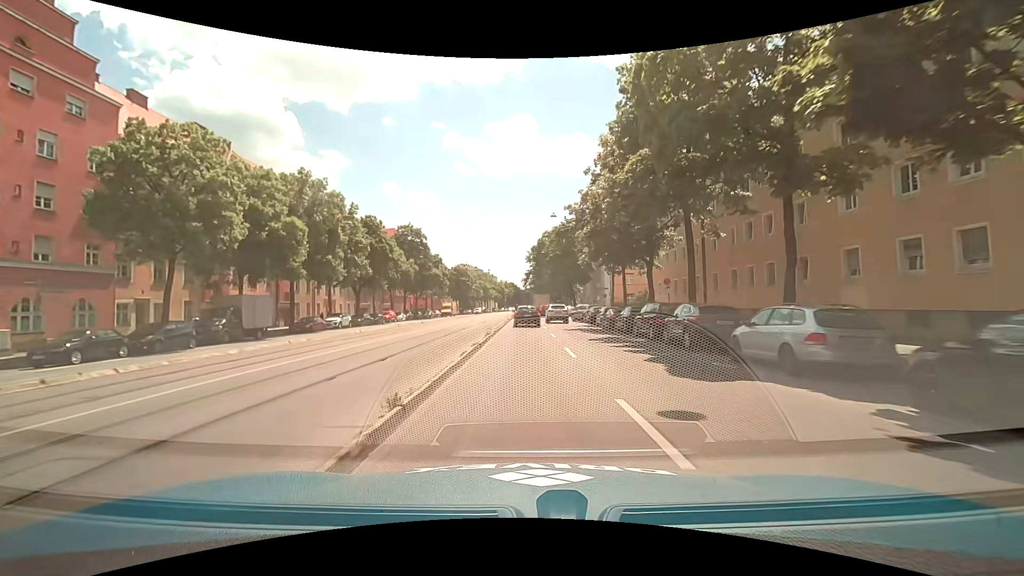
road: secondary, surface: asphalt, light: Day
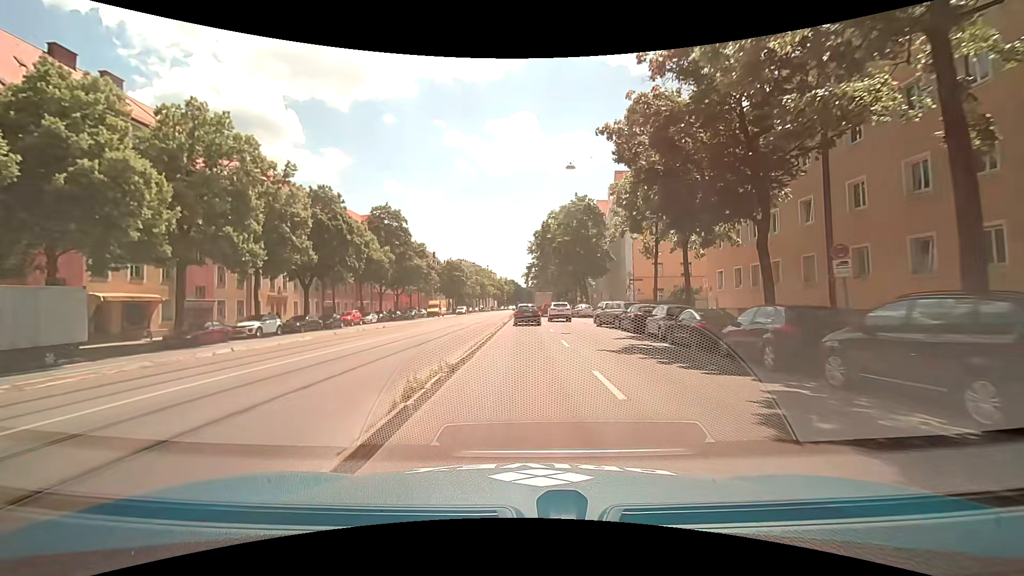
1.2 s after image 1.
(+0.1, +15.2) m; 0°
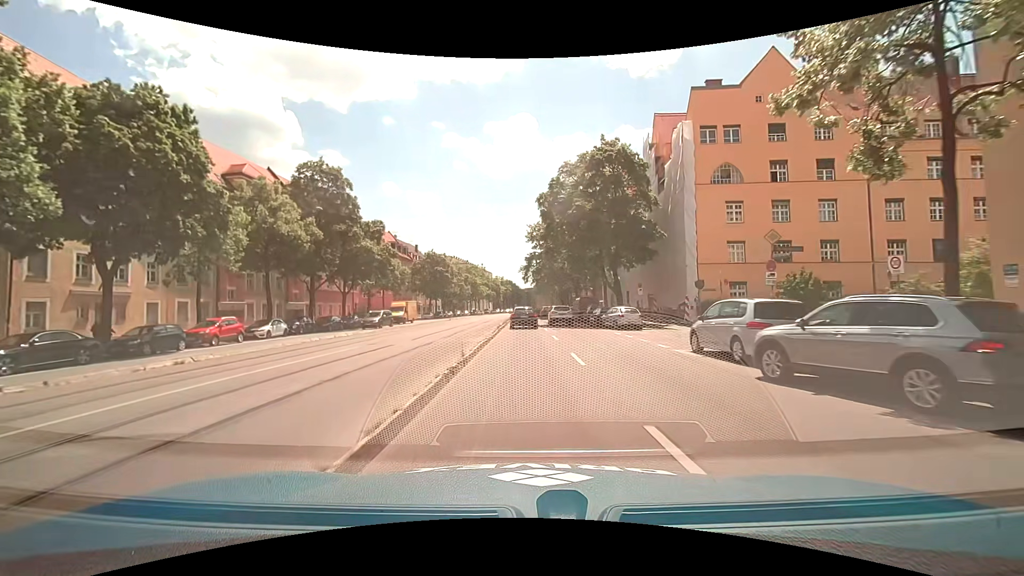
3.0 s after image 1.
(0.0, +22.8) m; 0°
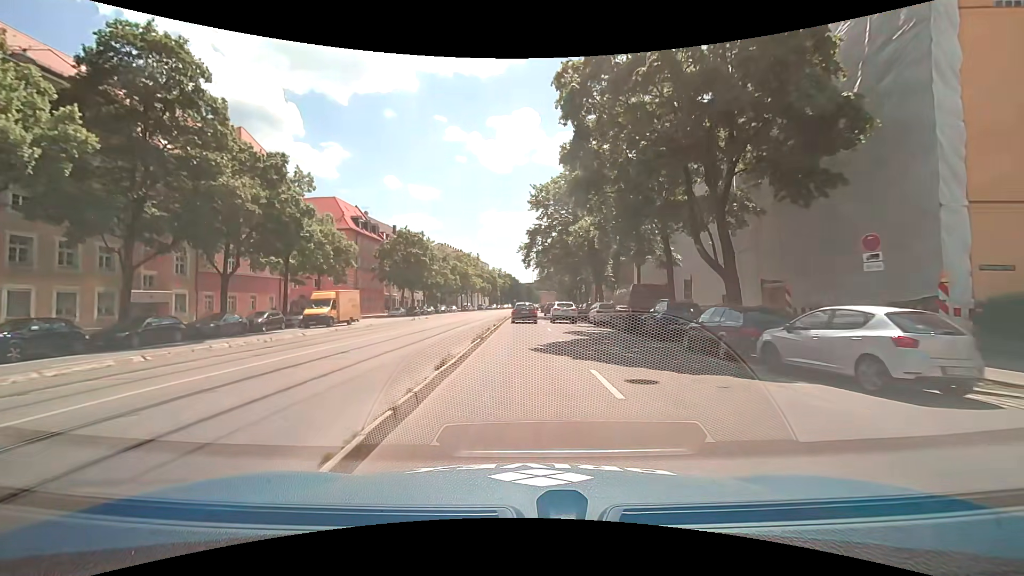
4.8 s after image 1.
(0.0, +22.8) m; 0°
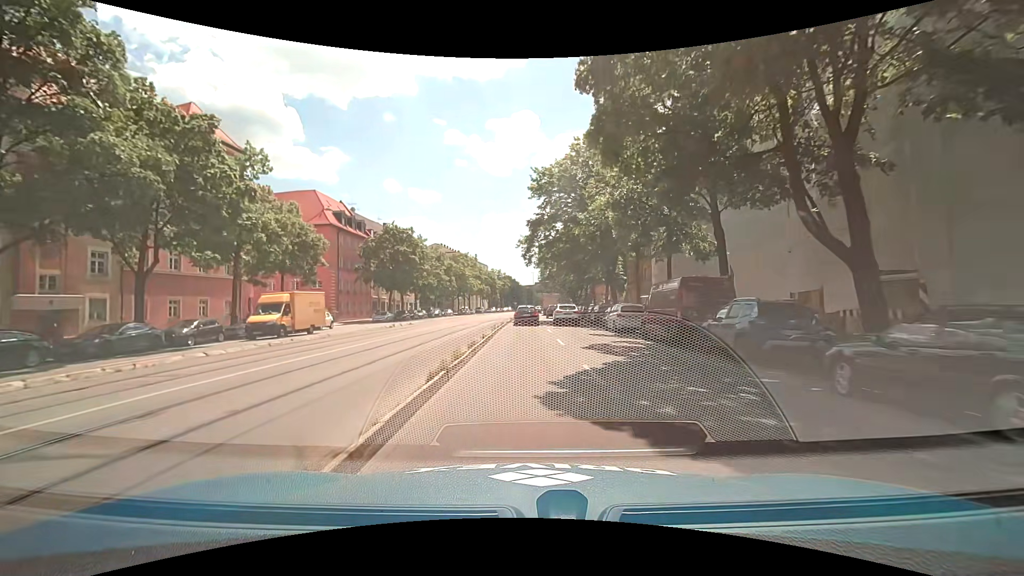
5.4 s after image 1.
(0.0, +7.6) m; 0°
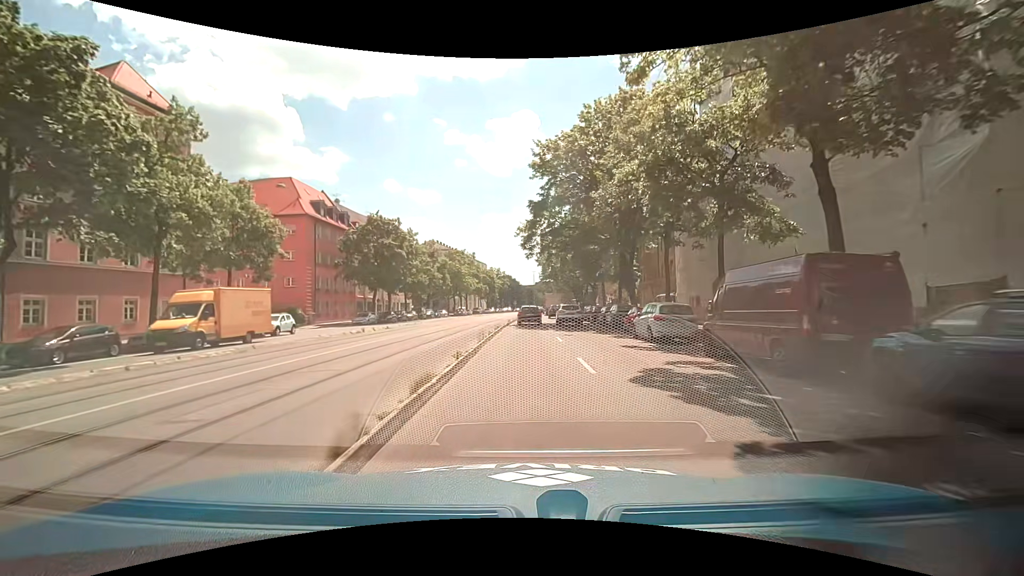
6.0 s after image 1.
(0.0, +7.6) m; 0°
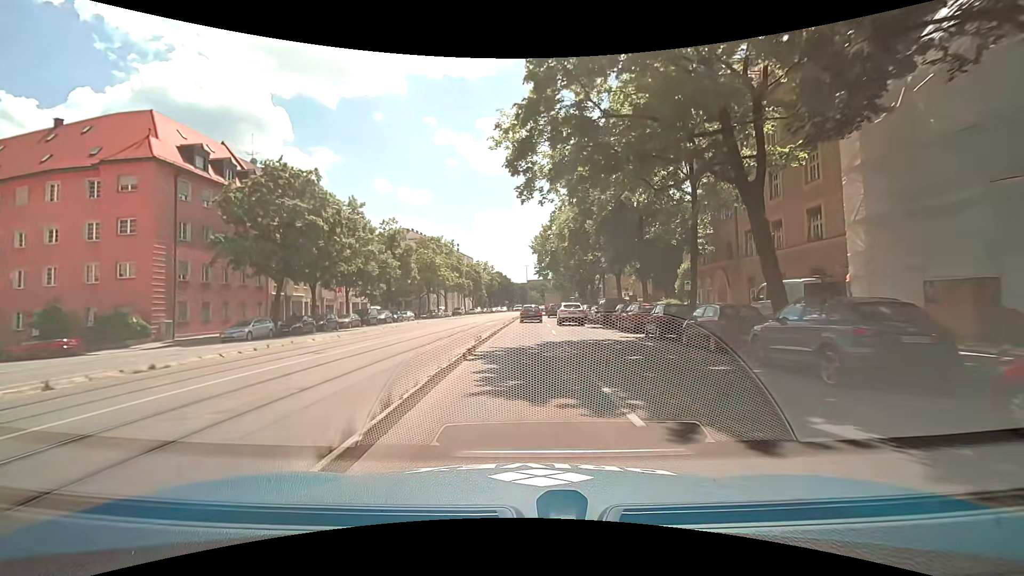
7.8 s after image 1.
(+0.1, +22.8) m; +1°
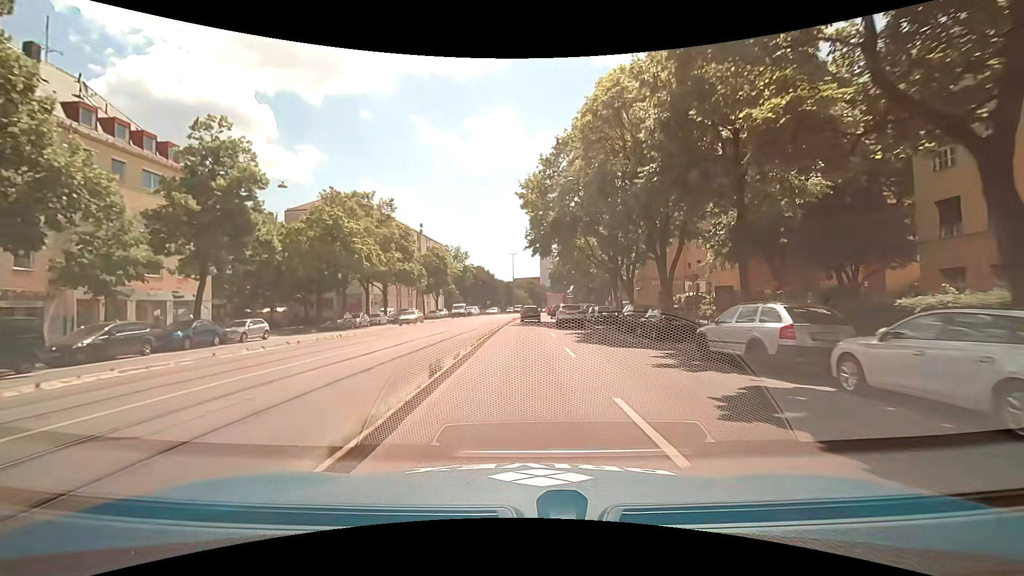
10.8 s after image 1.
(+0.3, +38.0) m; +2°
(0, +10) (0, +20) (0, +30) (0, +40) (0, +50) (+1, +60) (+2, +70) (+3, +80) (+3, +90) (+4, +100) m
